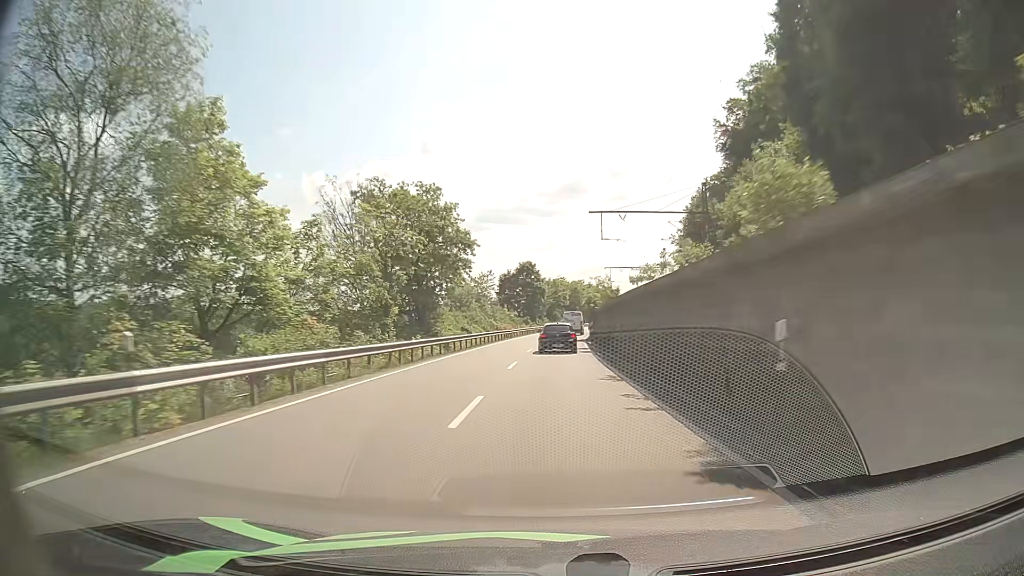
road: primary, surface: asphalt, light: Day
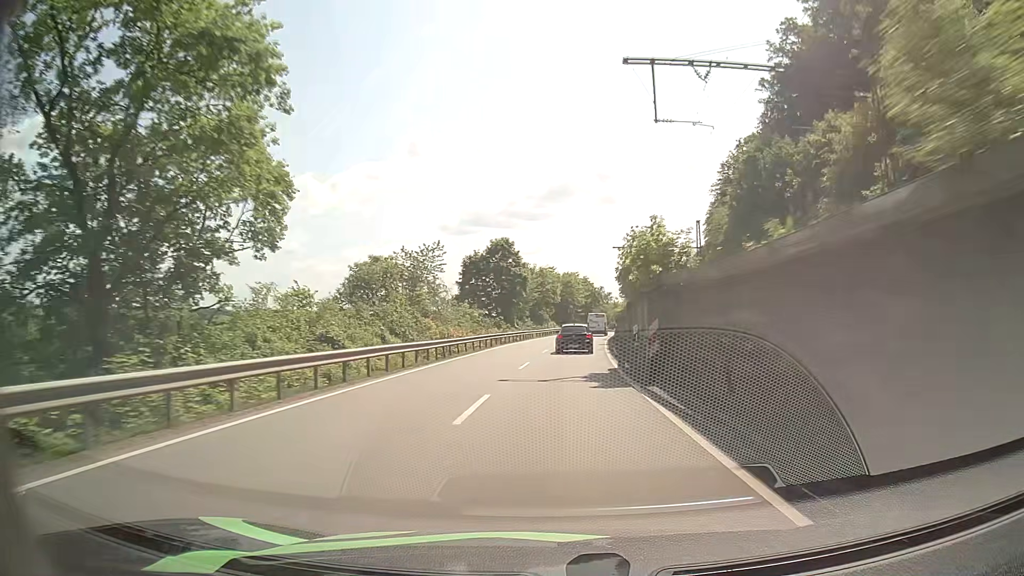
(-0.3, +35.4) m; 0°
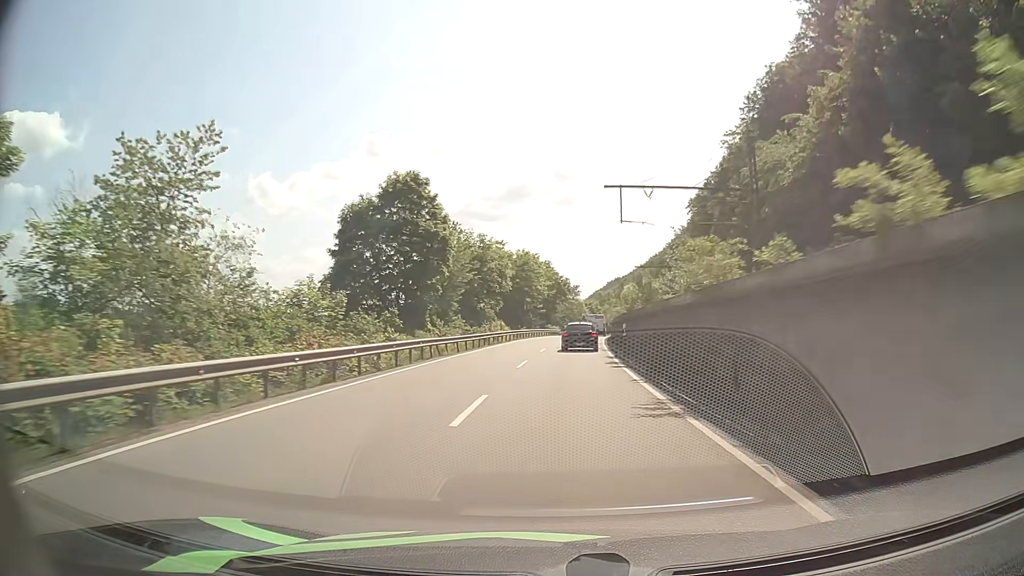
(+0.9, +36.0) m; +3°
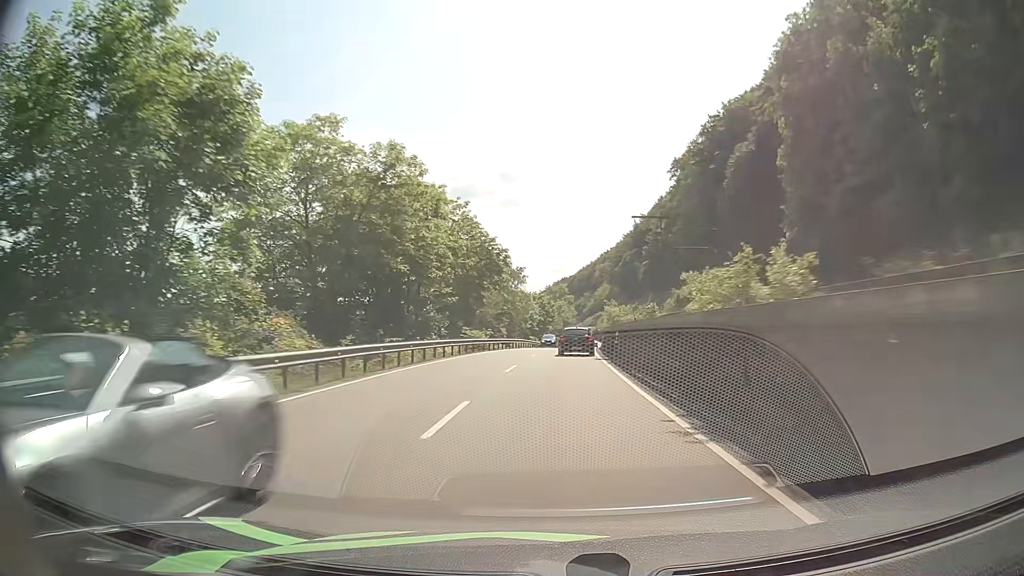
(+1.9, +48.3) m; +4°
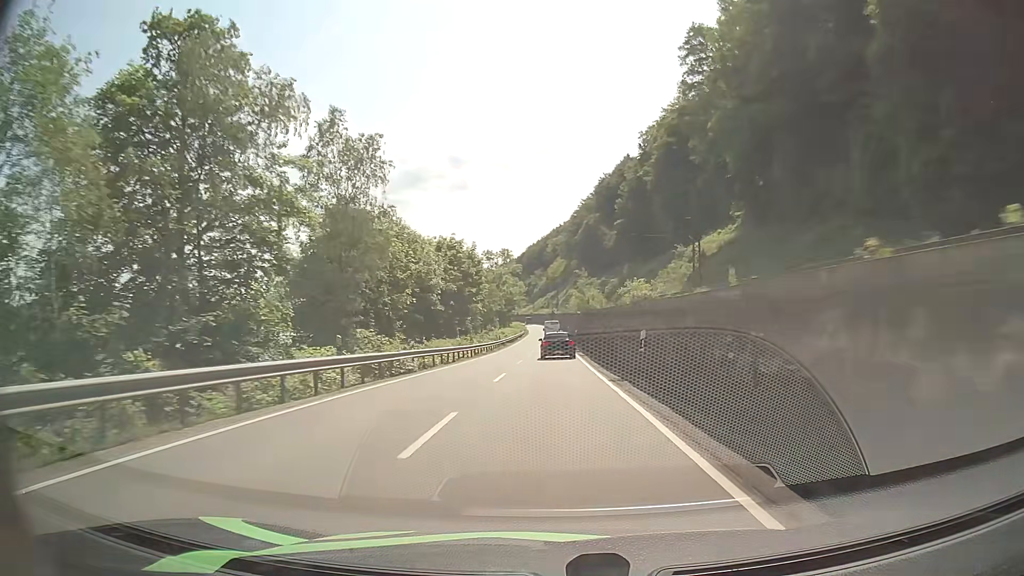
(+2.4, +60.7) m; +4°
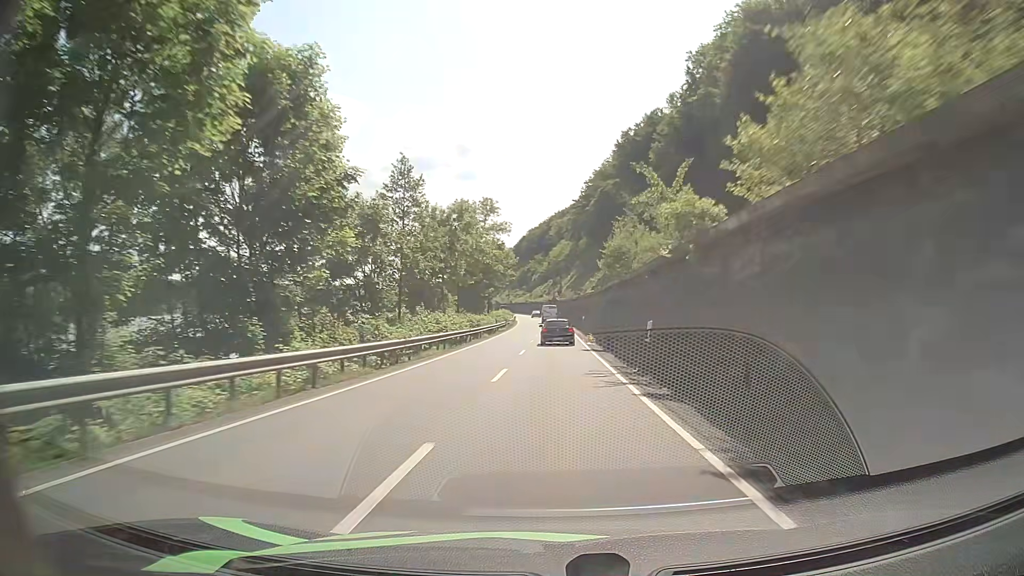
(+0.1, +50.9) m; 0°
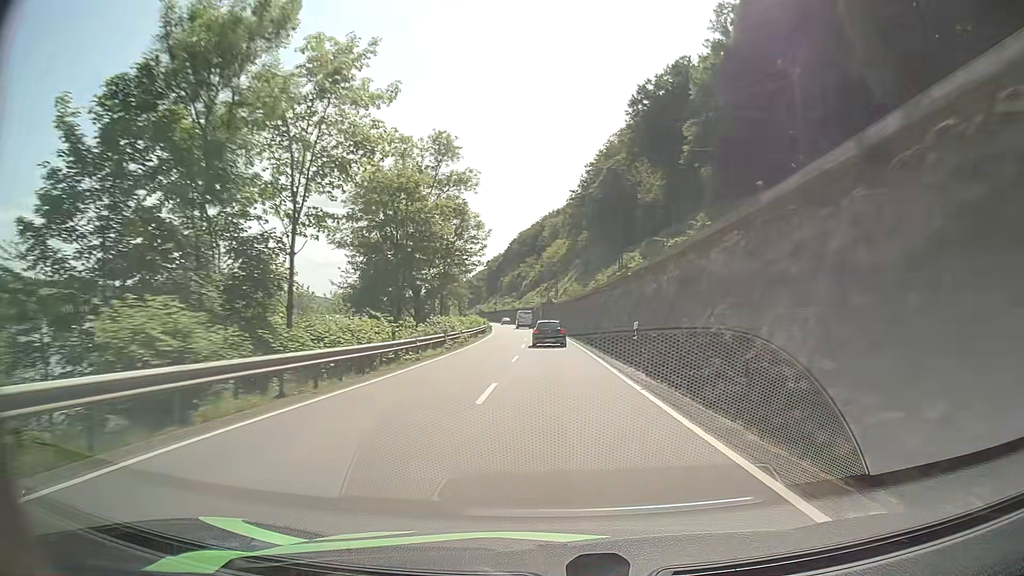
(+0.4, +40.1) m; +1°
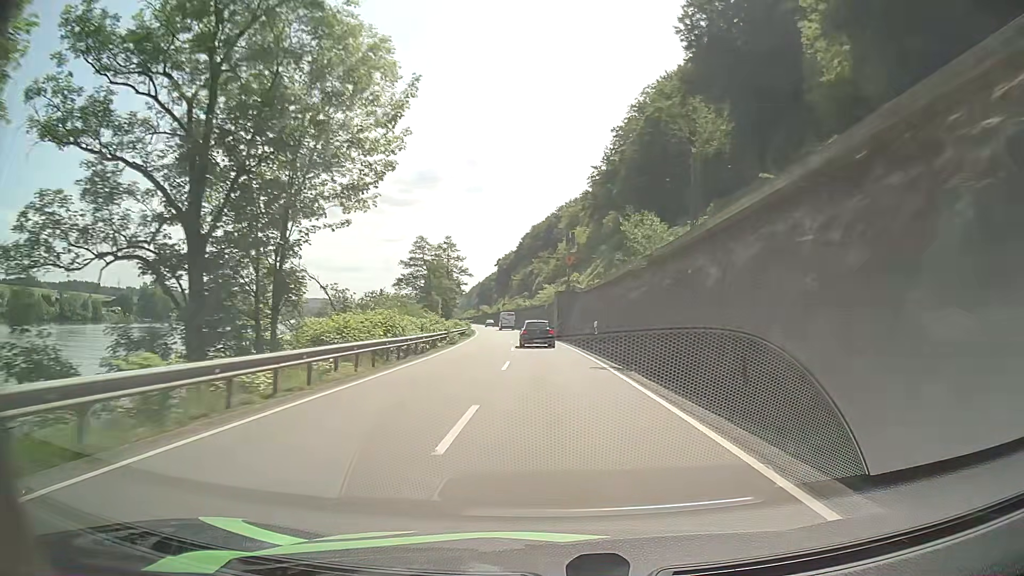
(-0.2, +40.5) m; -1°
(0, +10) (0, +20) (-1, +30) (-1, +40) (-2, +50) (-3, +60) (-3, +70) (-4, +80) (-6, +90) (-7, +100) m
